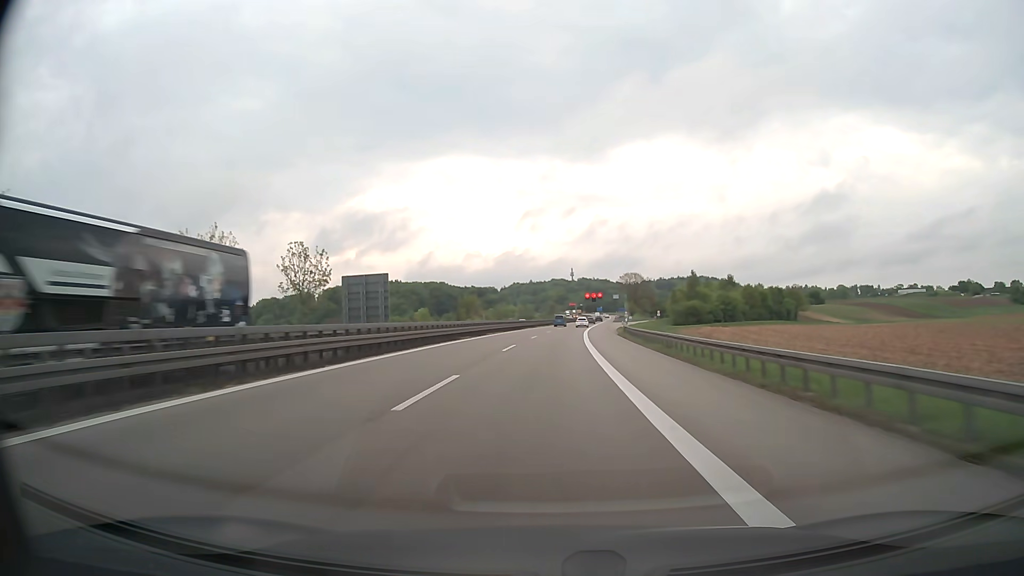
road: motorway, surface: asphalt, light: Day
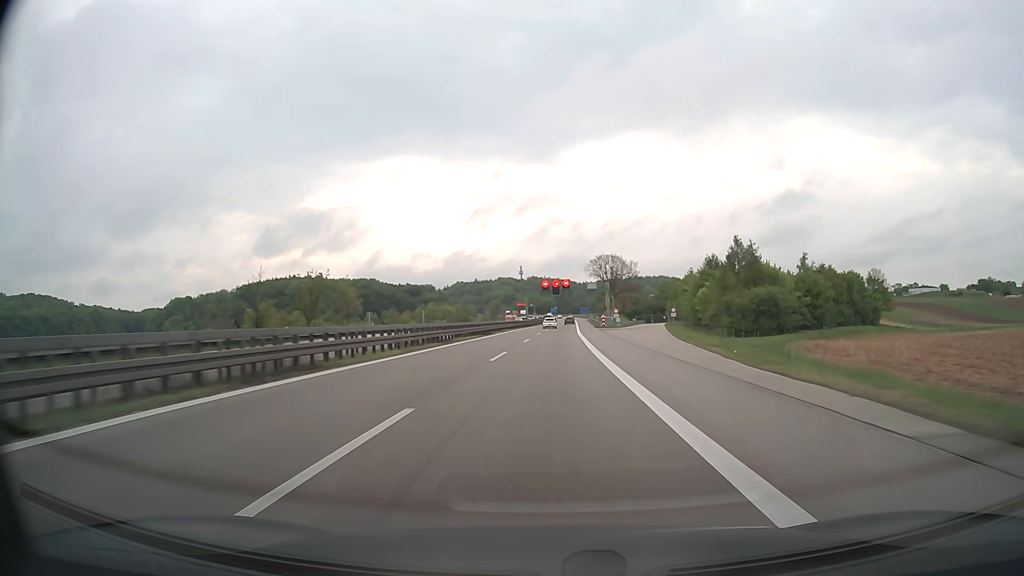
(+3.0, +78.0) m; +4°
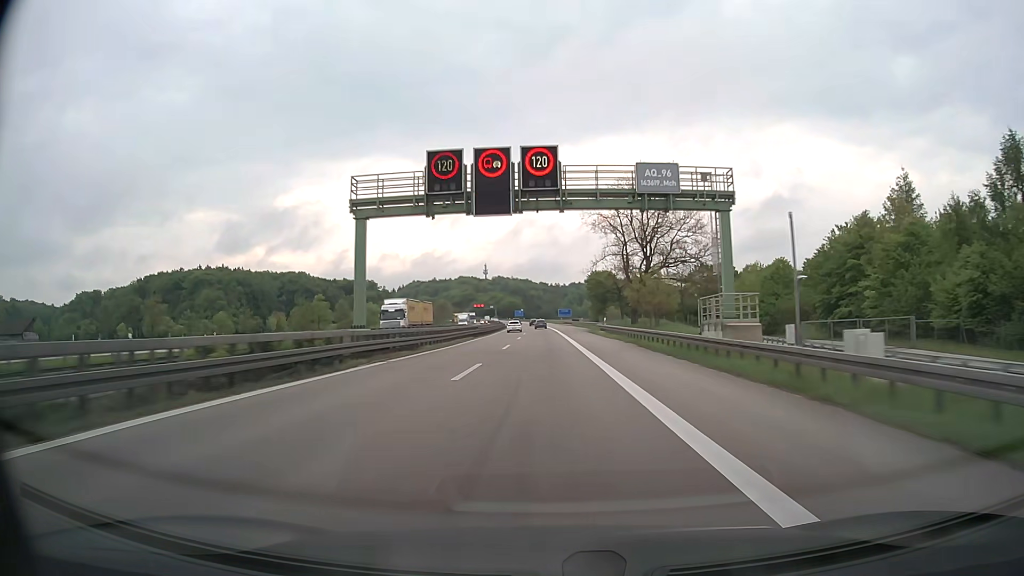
(+2.7, +97.5) m; +3°
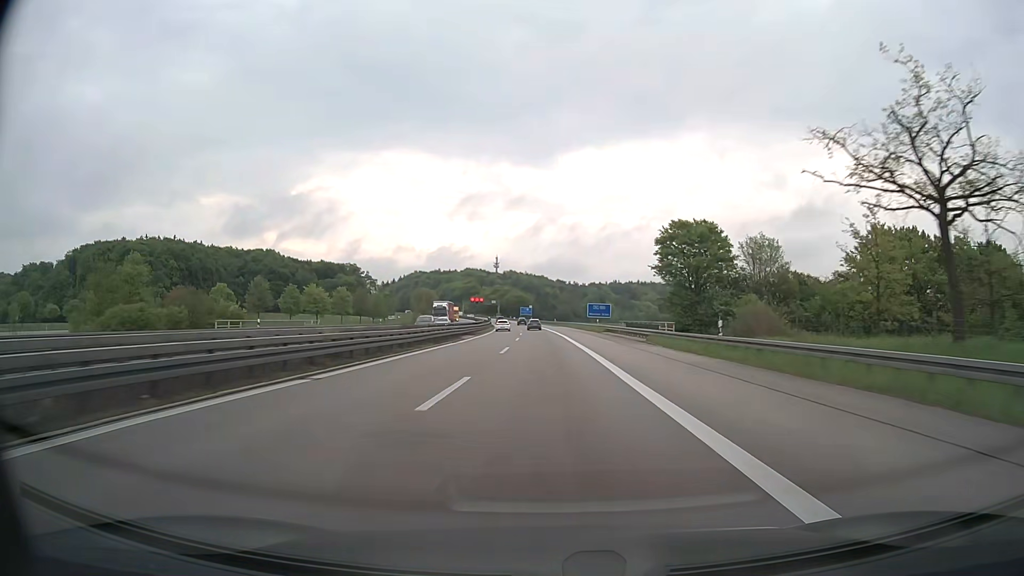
(-0.7, +78.4) m; -1°
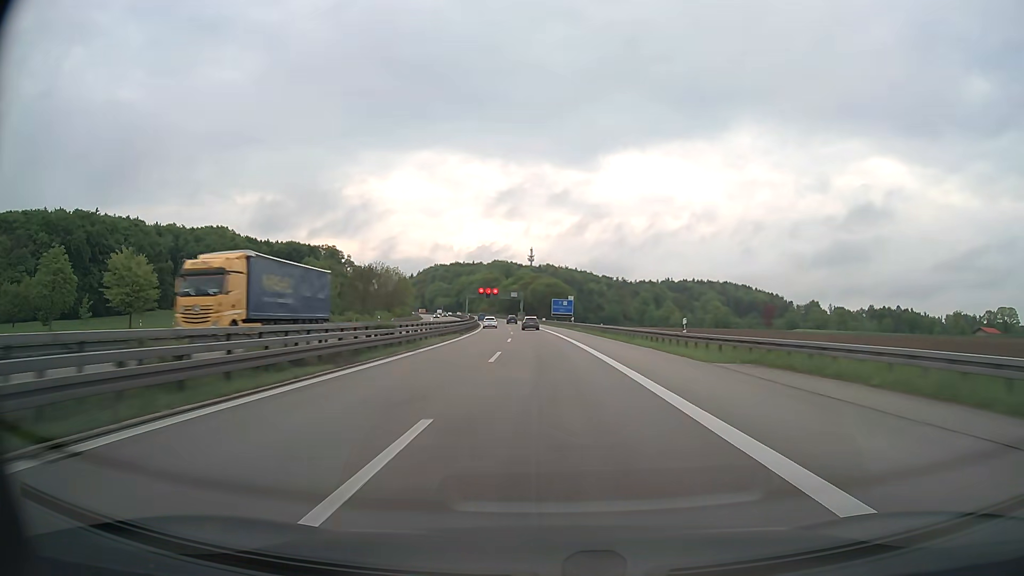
(-2.3, +98.1) m; -3°
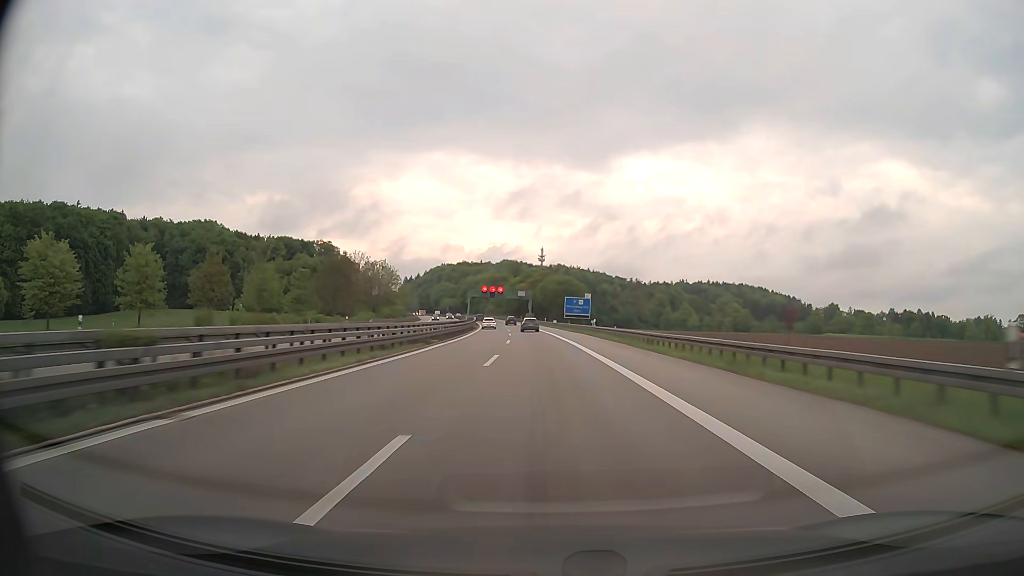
(-0.2, +19.6) m; -1°
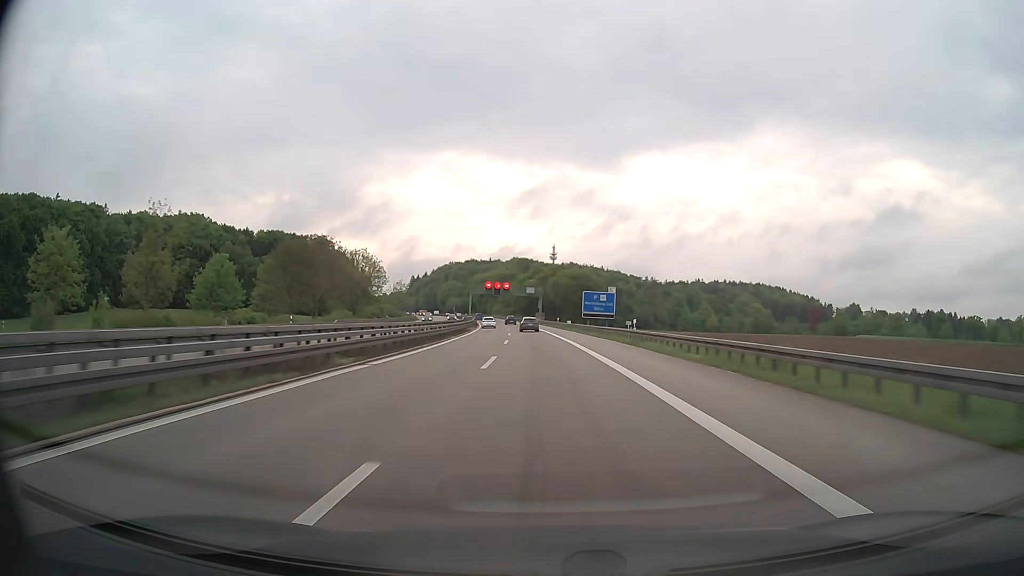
(-0.2, +19.6) m; -1°
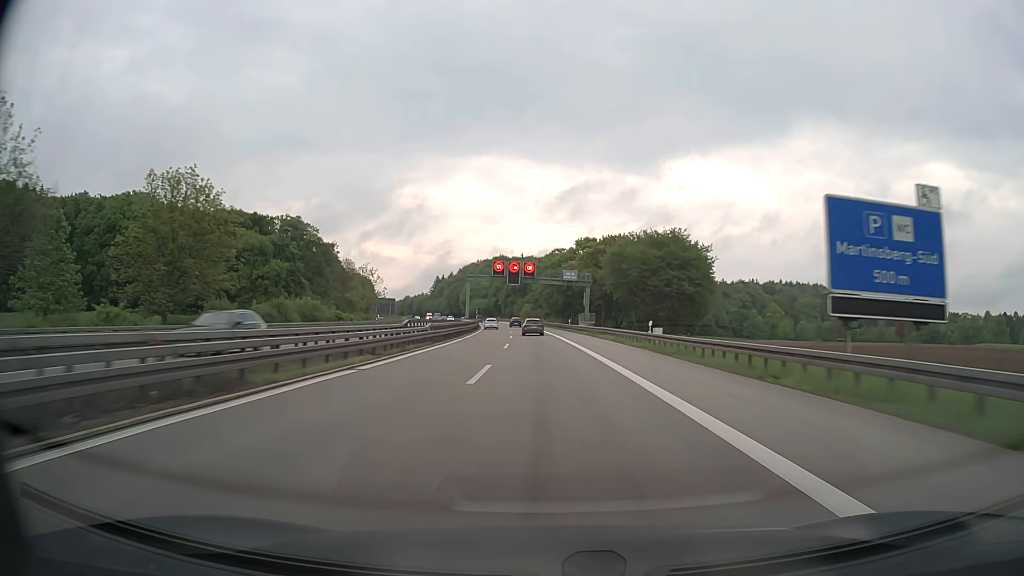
(-1.7, +58.9) m; -3°
(0, +10) (0, +20) (0, +30) (-1, +40) (-1, +50) (-2, +60) (-2, +70) (-3, +80) (-4, +90) (-5, +100) m
